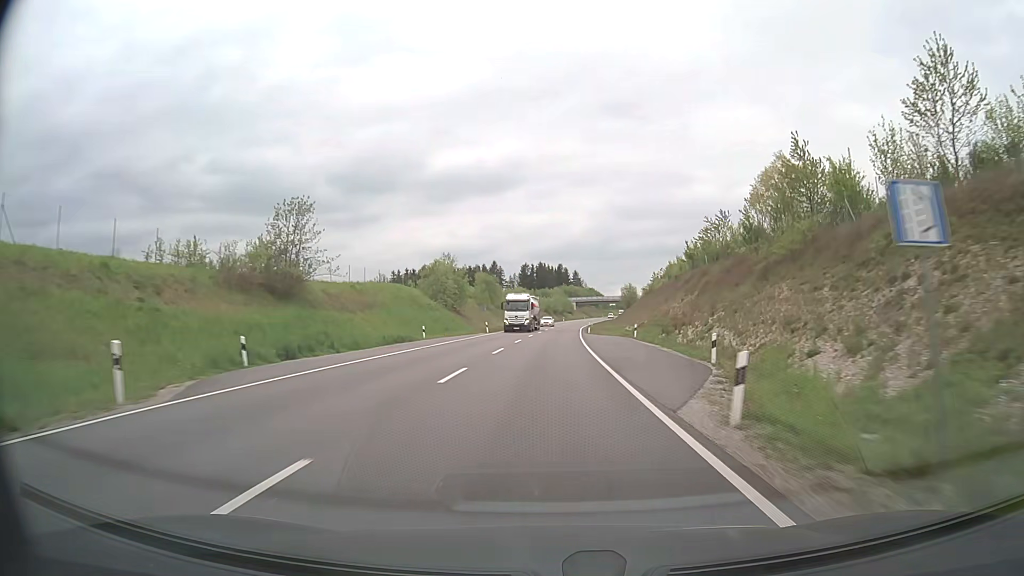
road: primary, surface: asphalt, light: Day
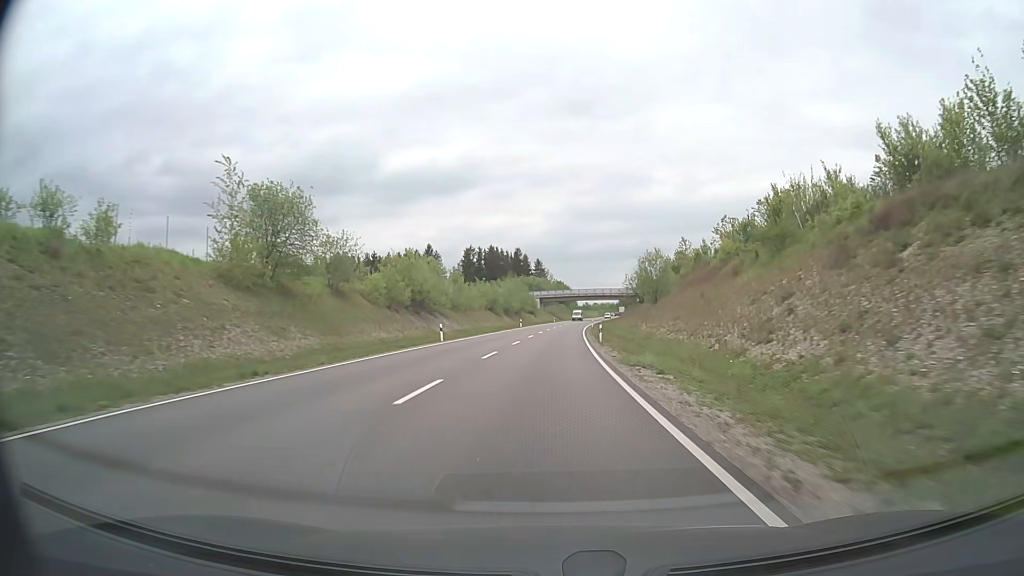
(+2.4, +76.1) m; +3°
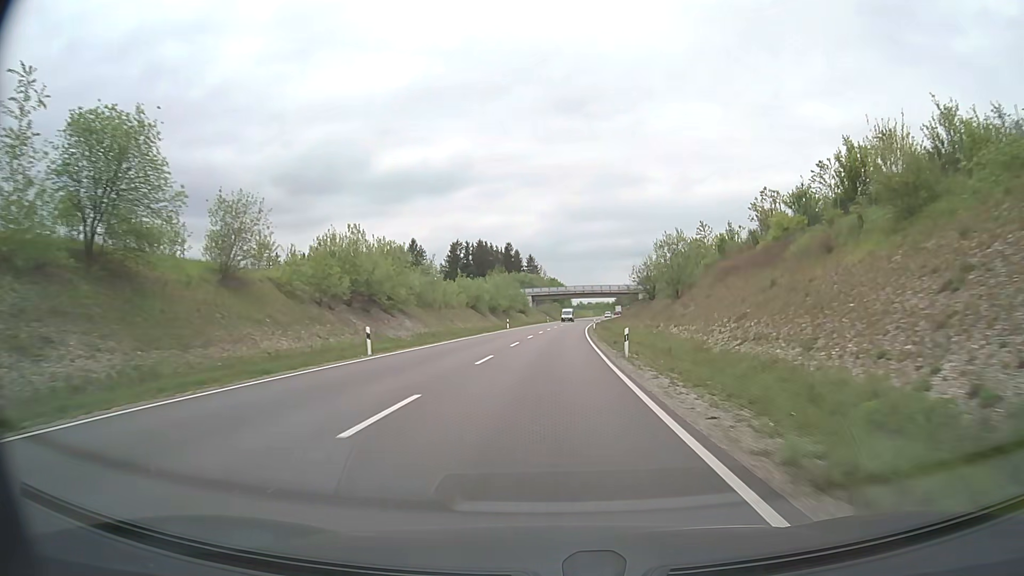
(+0.1, +15.2) m; +1°
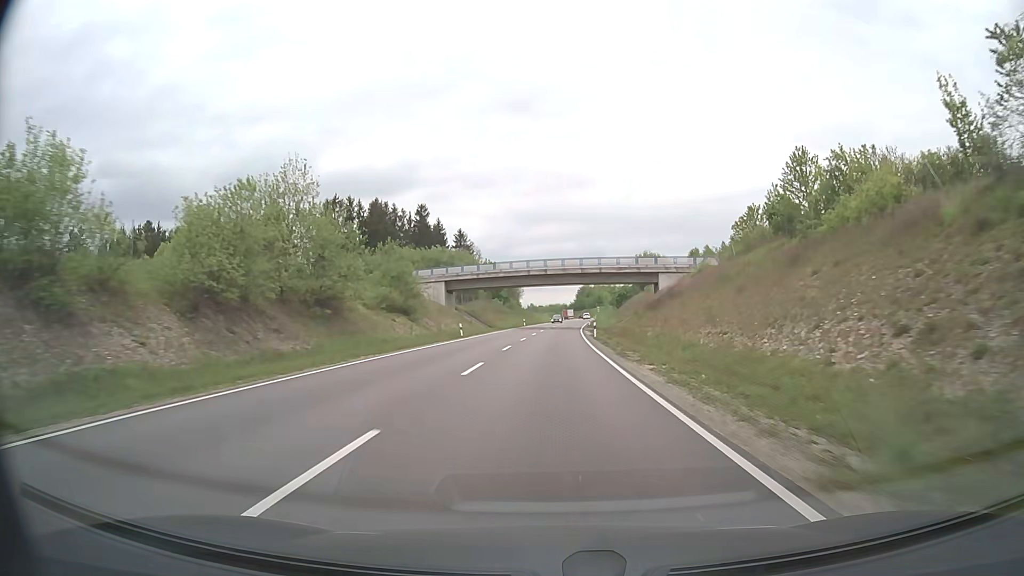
(+2.4, +76.0) m; +4°
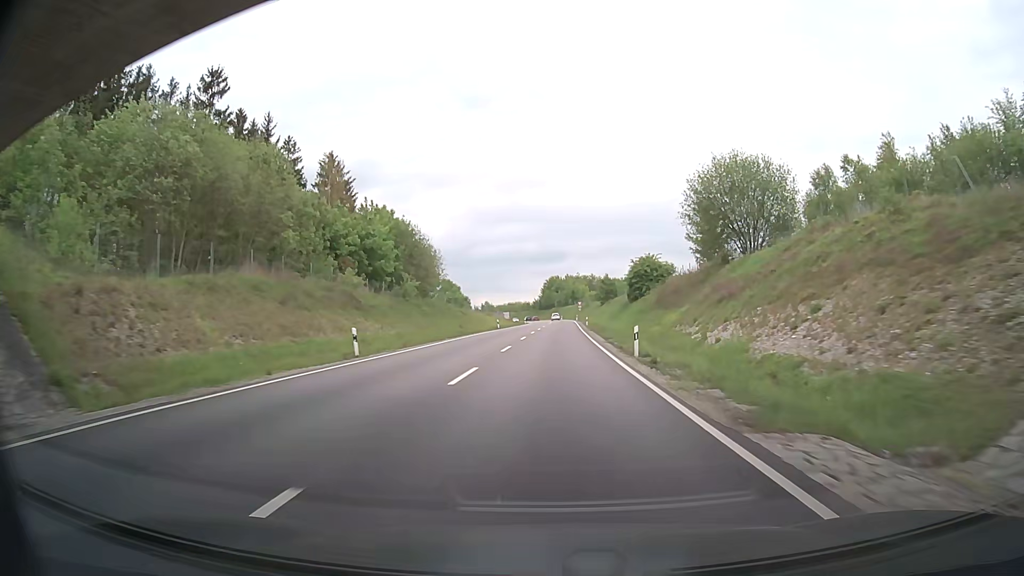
(+1.8, +75.3) m; +3°
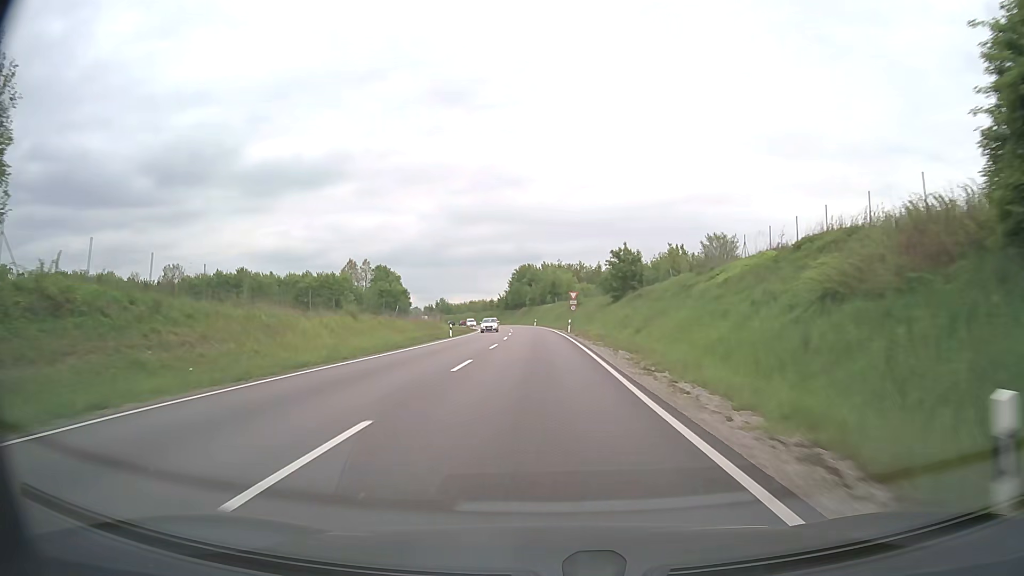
(+2.0, +68.7) m; +2°
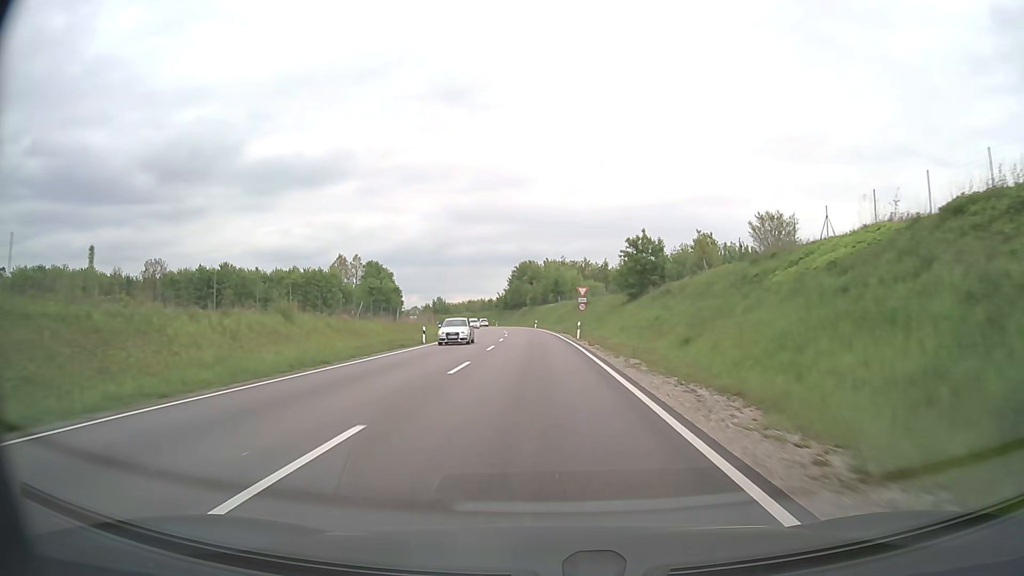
(0.0, +12.4) m; 0°
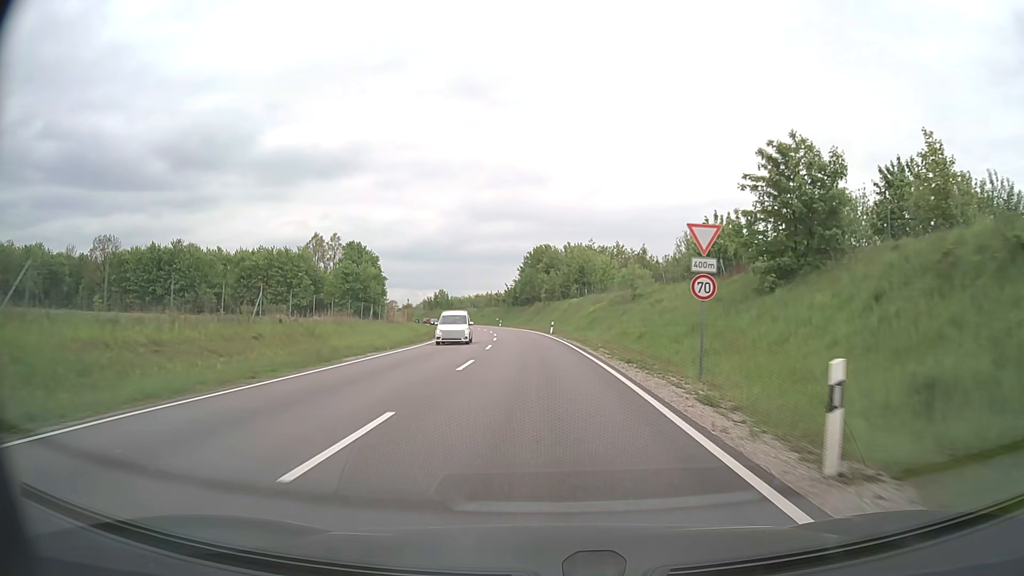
(-0.4, +34.9) m; -1°
(0, +10) (0, +20) (0, +30) (-1, +40) (-1, +50) (-2, +60) (-3, +70) (-5, +80) (-6, +90) (-8, +100) m
